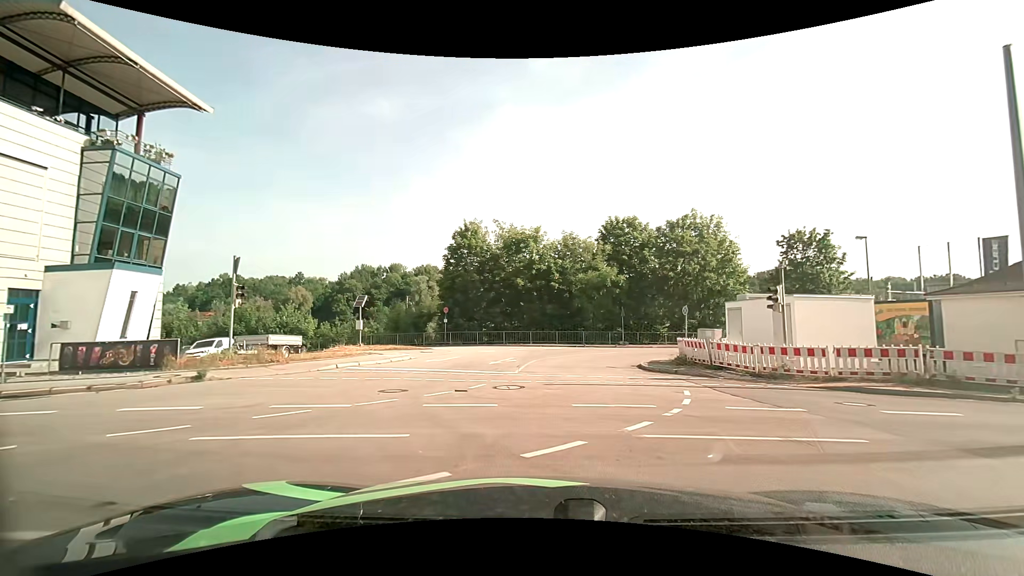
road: tertiary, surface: asphalt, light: Day
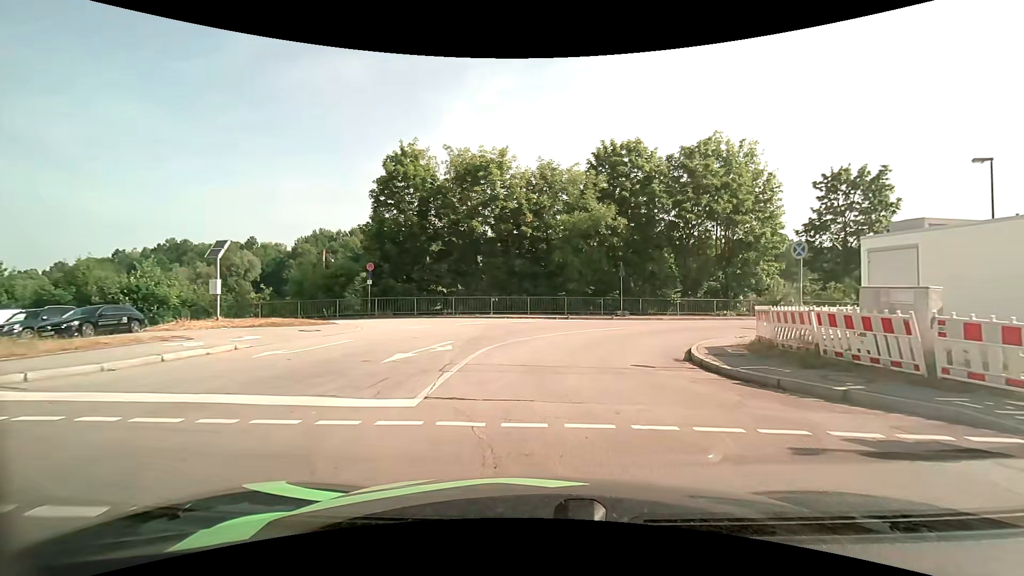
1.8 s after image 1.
(+0.3, +12.4) m; +3°
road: unclassified
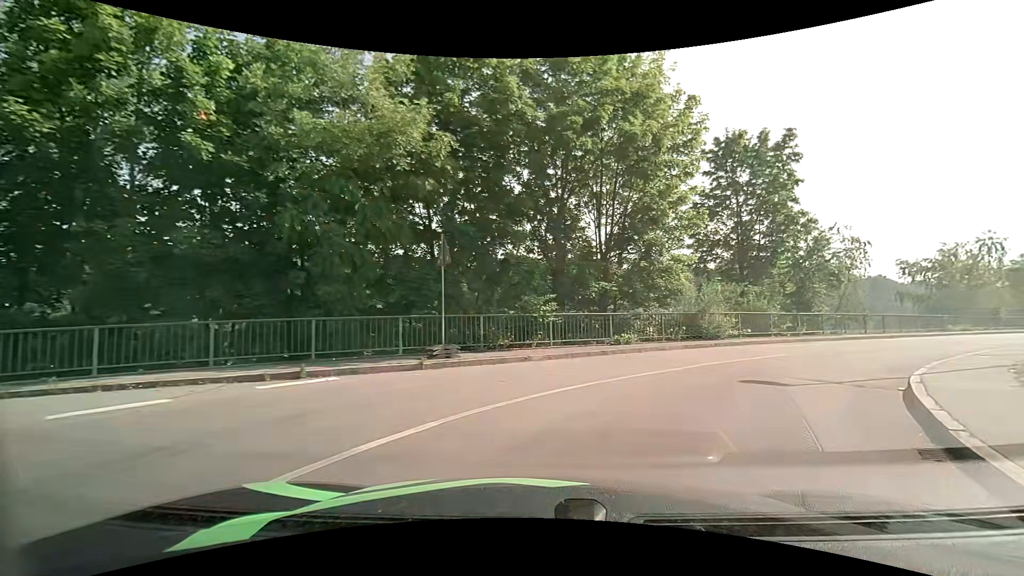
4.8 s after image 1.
(+2.2, +16.5) m; +20°
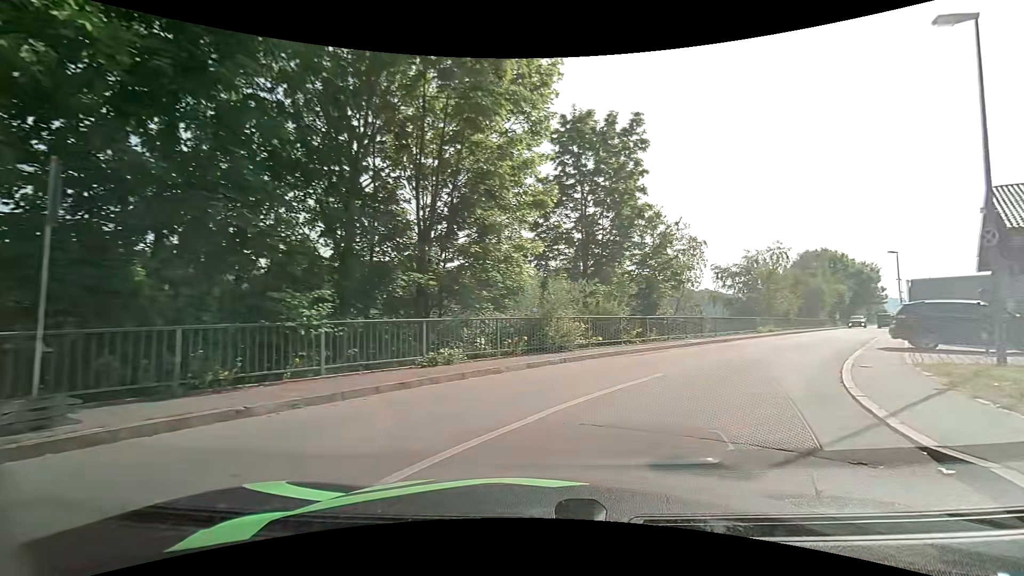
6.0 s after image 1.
(+0.8, +5.7) m; +18°
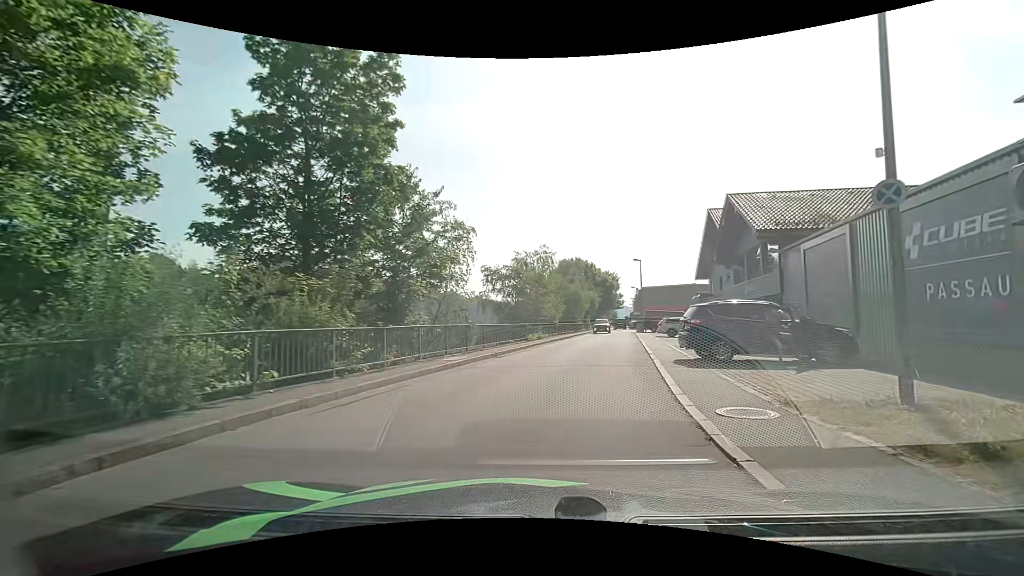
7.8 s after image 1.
(+1.8, +7.3) m; +26°
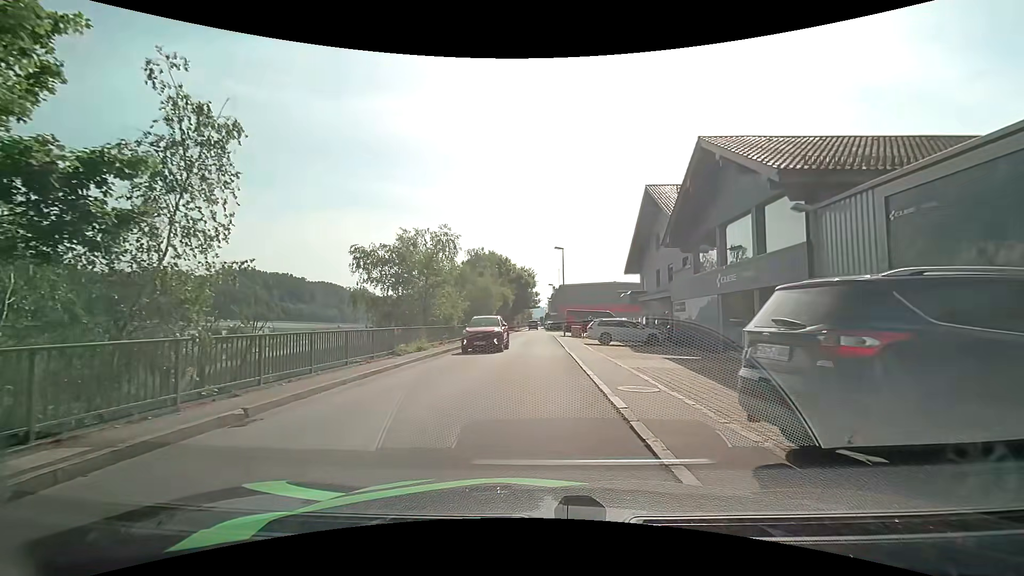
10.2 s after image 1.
(+1.2, +11.0) m; +9°
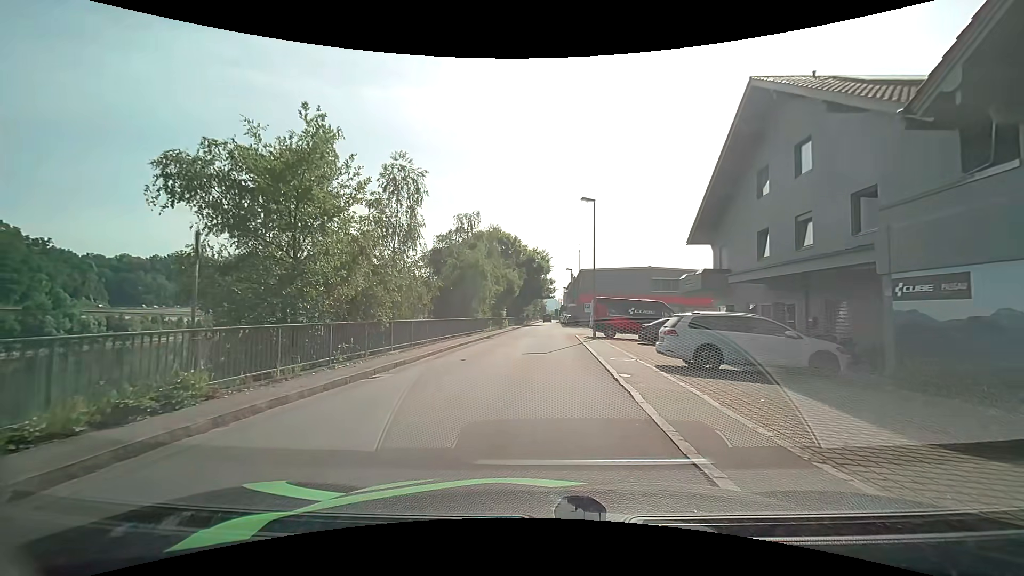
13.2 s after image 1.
(0.0, +16.1) m; -1°
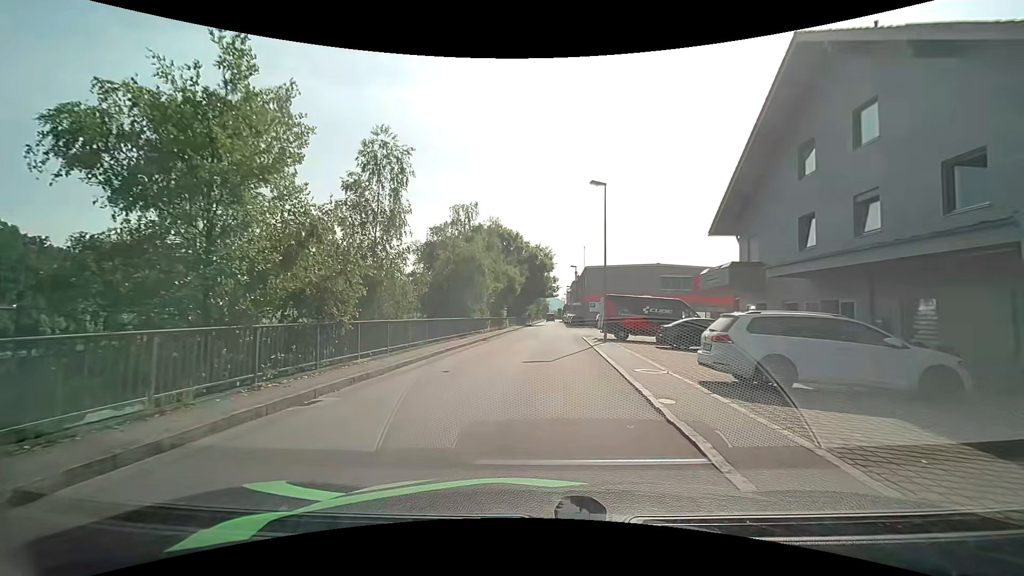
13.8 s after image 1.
(0.0, +3.4) m; 0°
(0, +10) (0, +20) (0, +30) (0, +40) (0, +50) (0, +60) (+1, +70) (+1, +80) (+1, +90) (+1, +100) m
